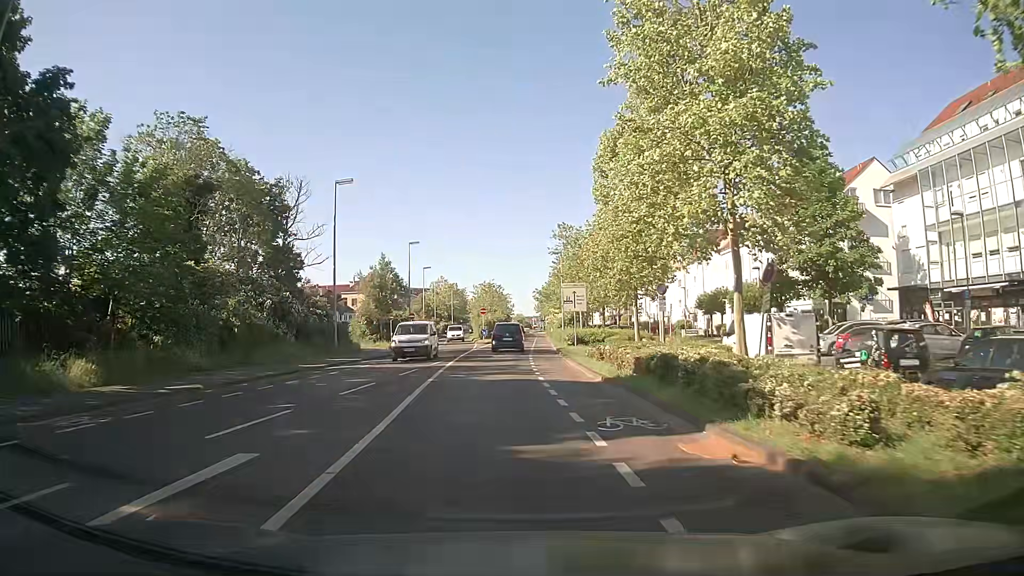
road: secondary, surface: asphalt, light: Day
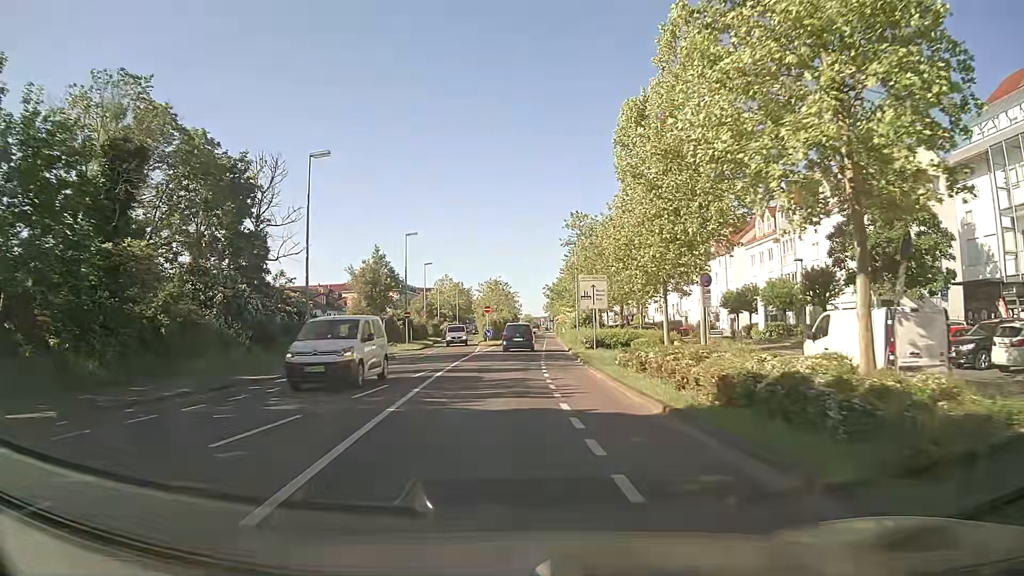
(-0.2, +6.7) m; -2°
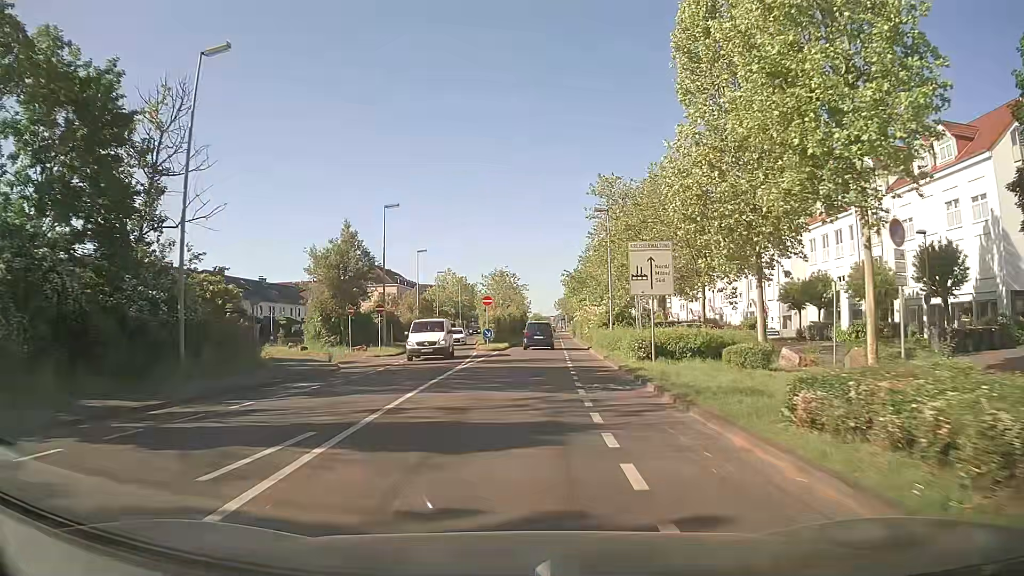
(-0.2, +14.0) m; -1°
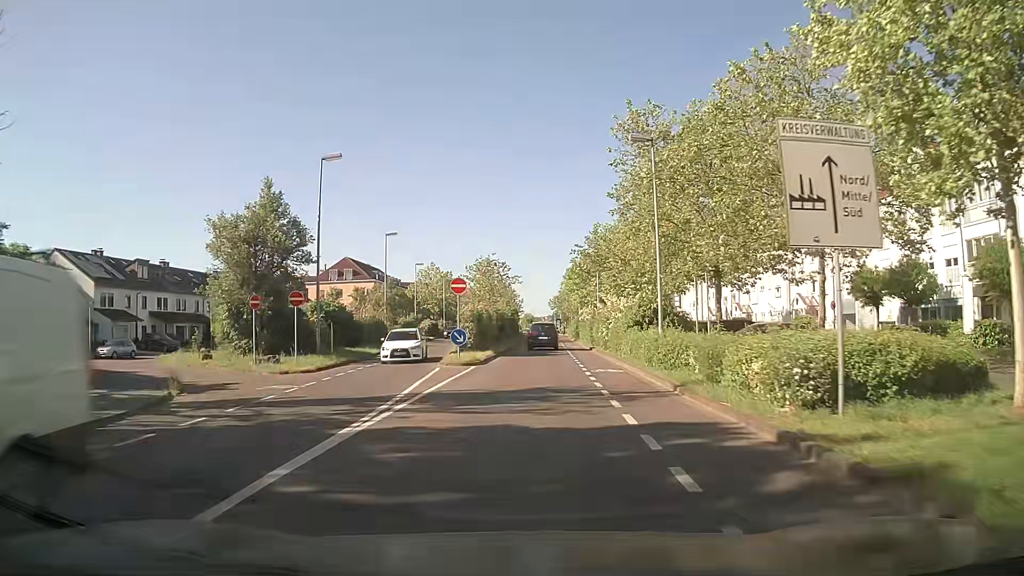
(0.0, +14.3) m; 0°
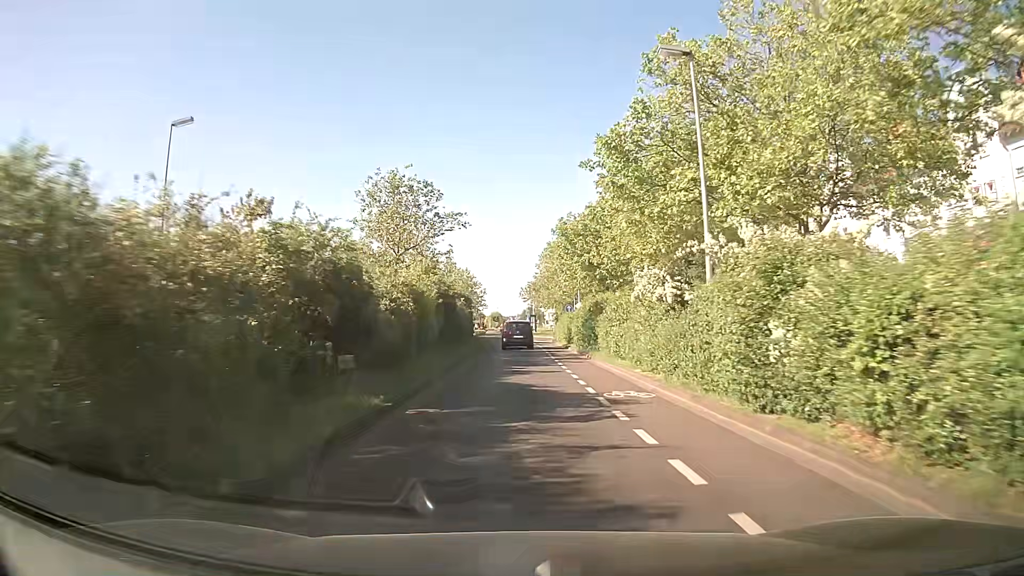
(+1.4, +36.5) m; +3°
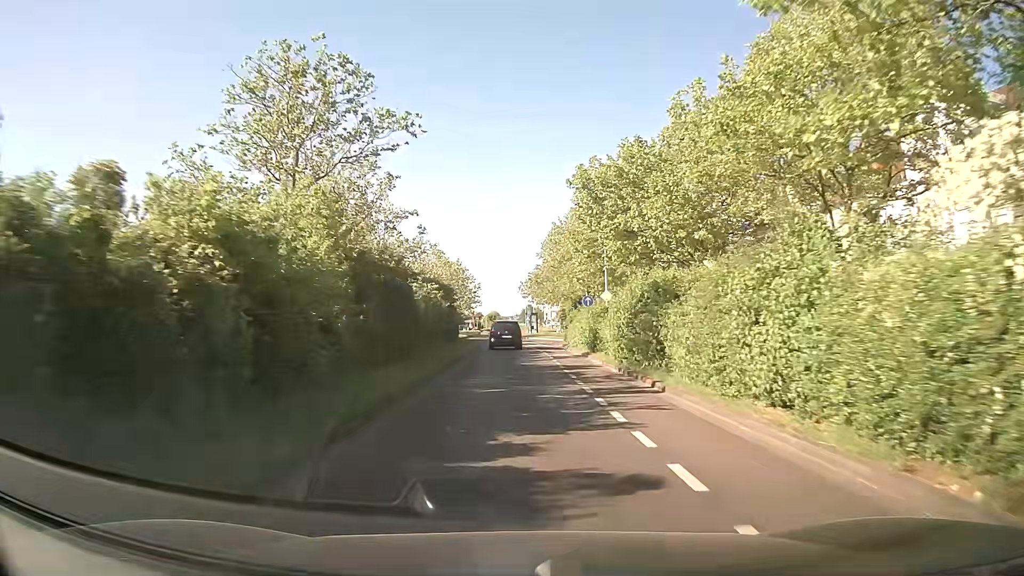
(0.0, +14.4) m; 0°
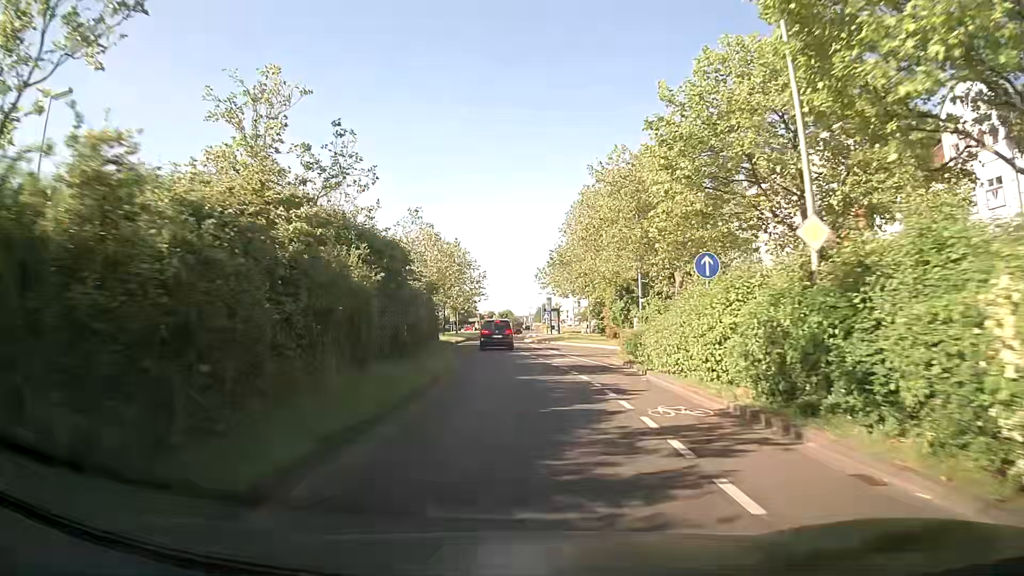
(-0.2, +21.1) m; -1°
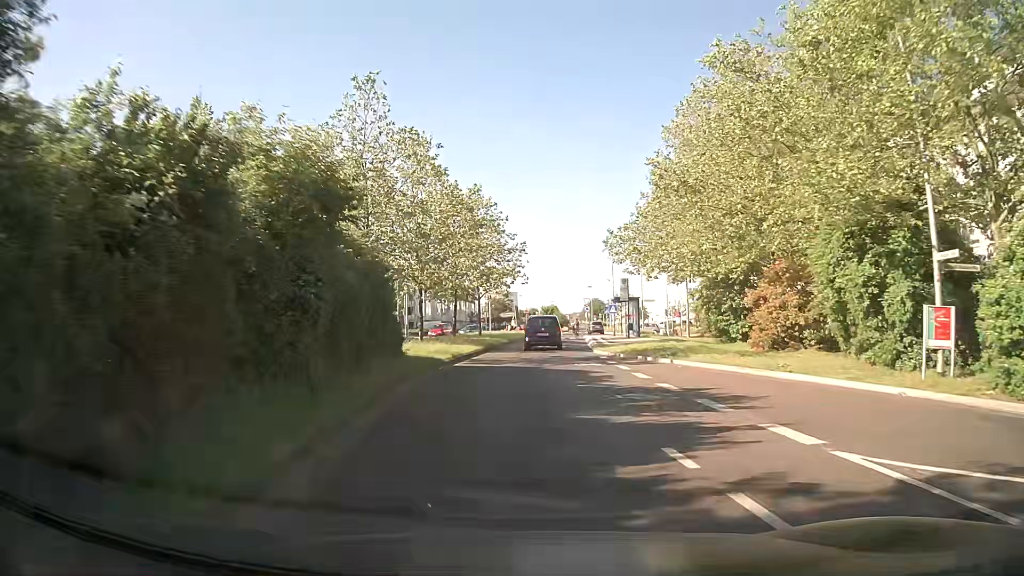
(-0.9, +26.8) m; -3°
(0, +10) (0, +20) (0, +30) (+1, +40) (+2, +50) (+3, +60) (+5, +70) (+8, +79) (+9, +89) (+9, +99) m
